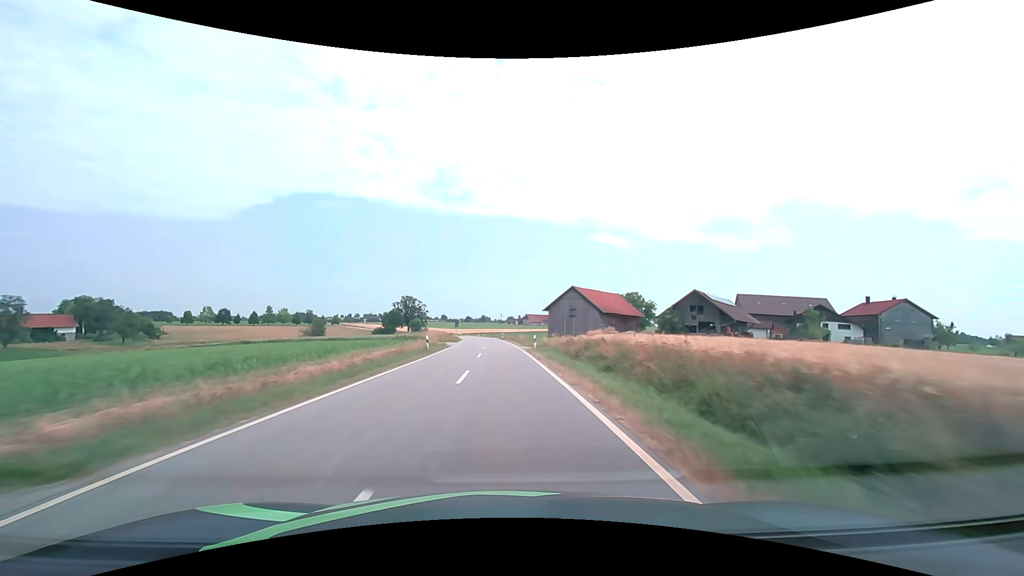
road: tertiary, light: Day
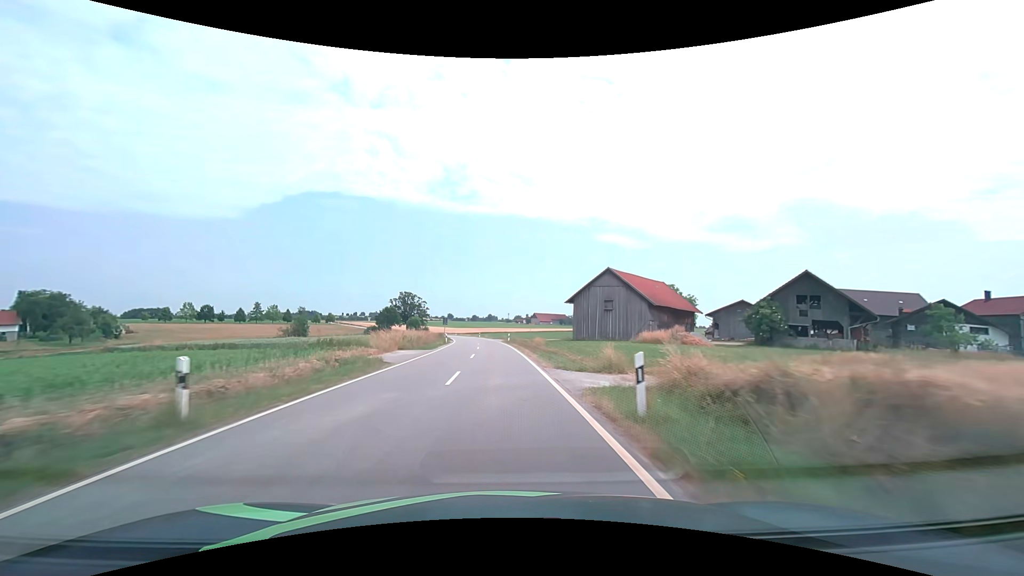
(-0.1, +24.7) m; -1°
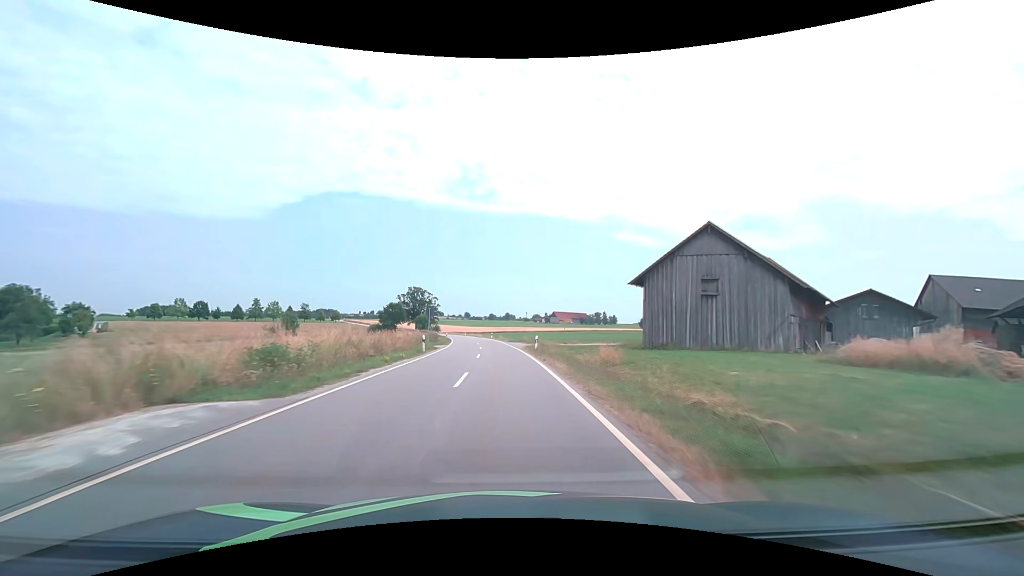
(-0.5, +25.0) m; -2°
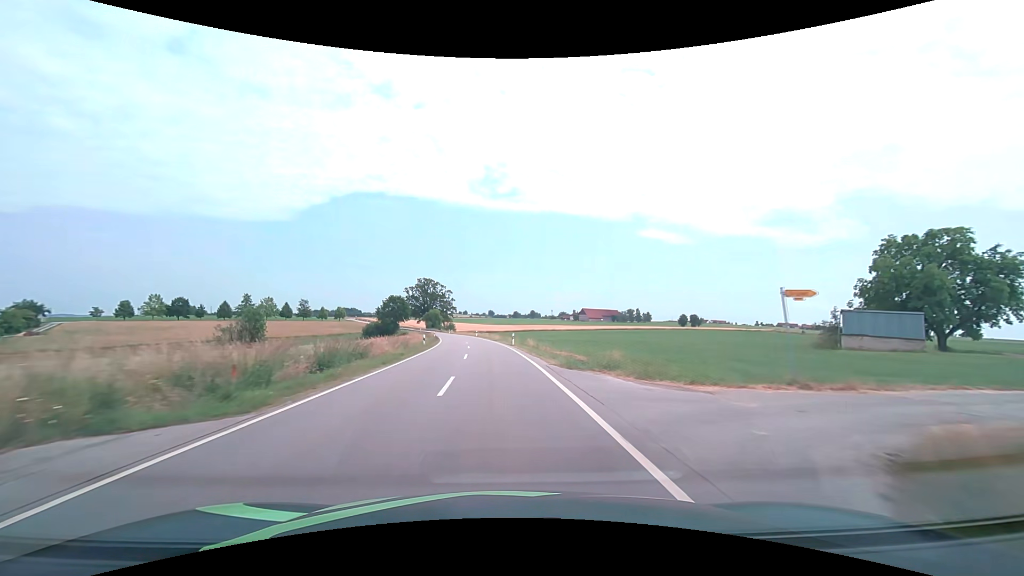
(-0.8, +38.1) m; -3°
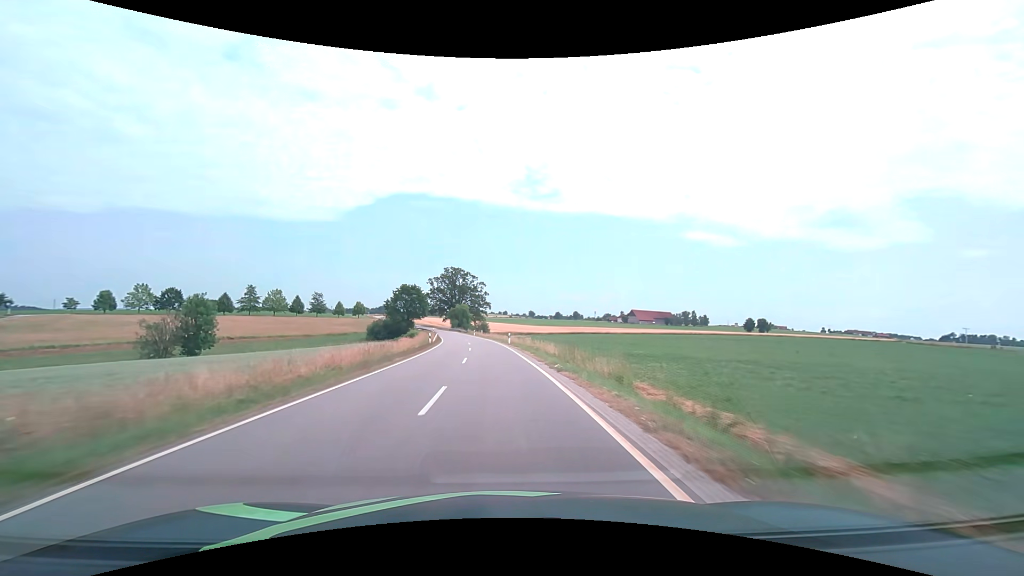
(-1.5, +39.0) m; -4°
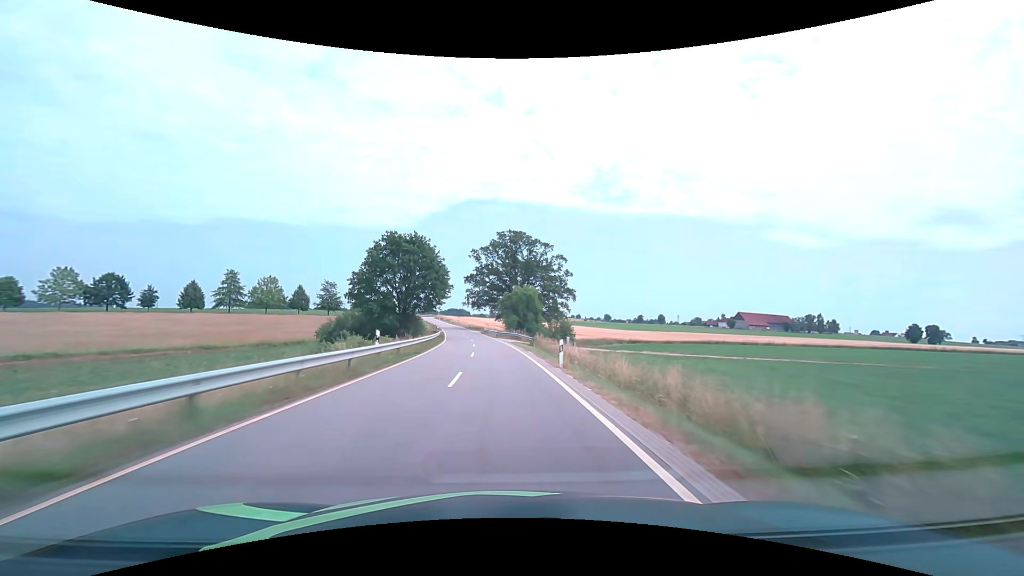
(-5.0, +69.7) m; -8°
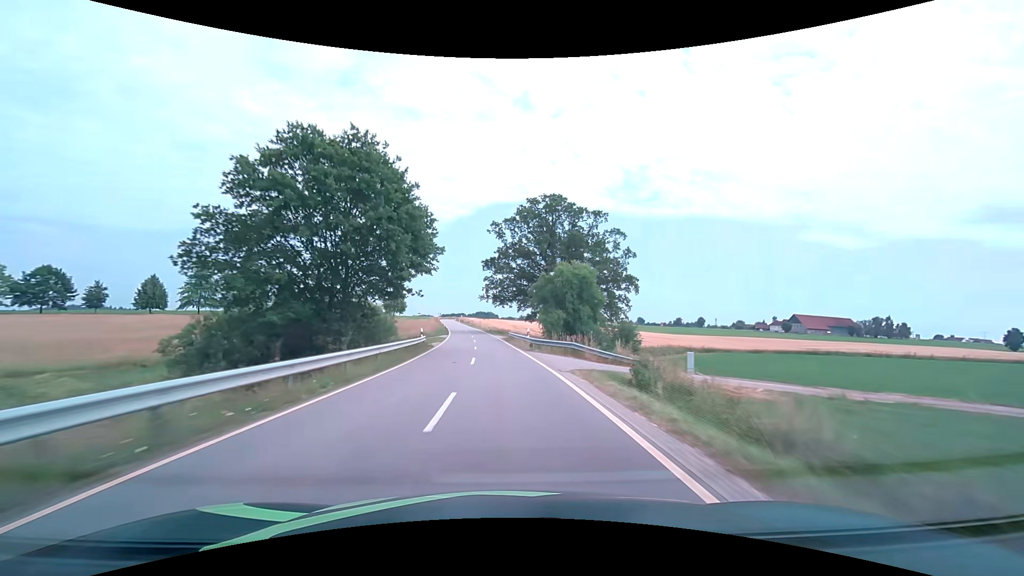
(-0.9, +29.5) m; -3°
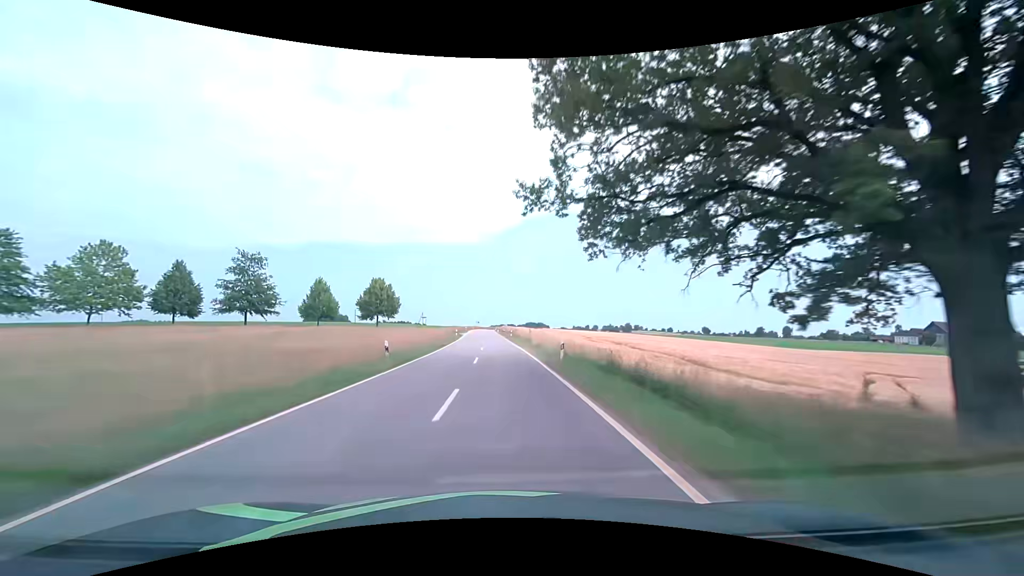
(-3.2, +60.2) m; -6°
(0, +10) (0, +20) (0, +30) (-1, +40) (-1, +50) (-1, +60) (-2, +70) (-2, +80) (-3, +90) (-3, +100) m
